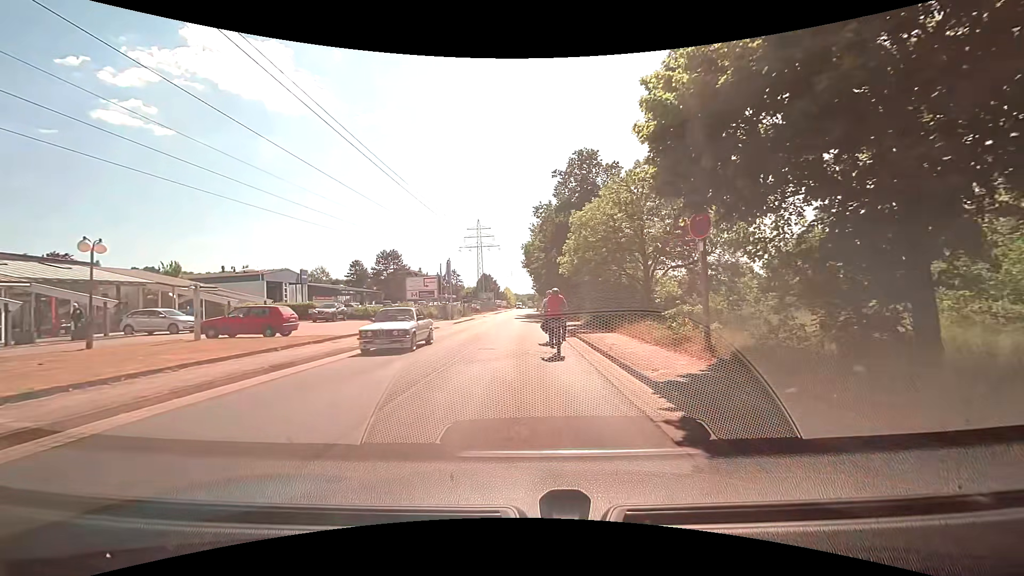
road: residential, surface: asphalt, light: Day
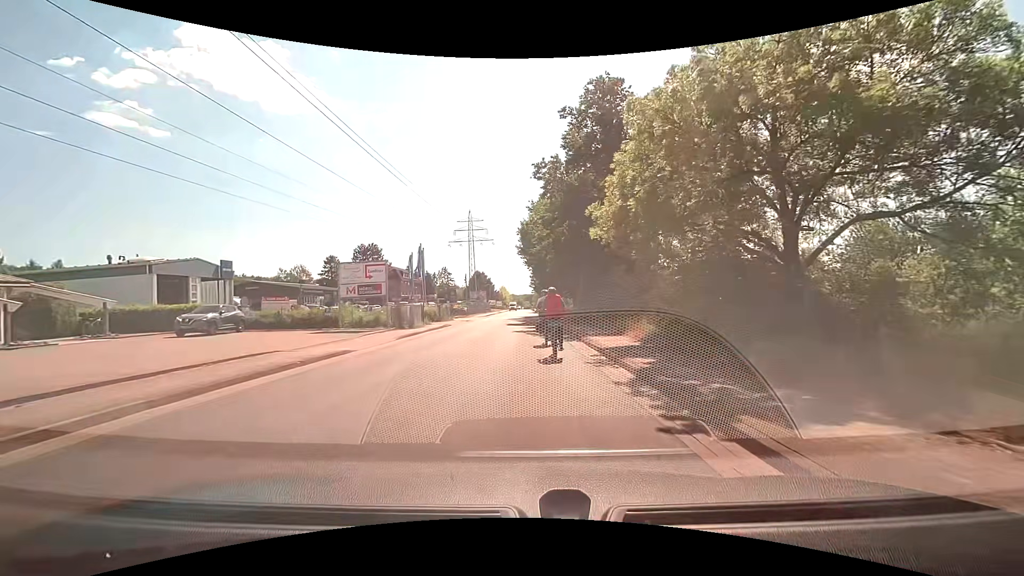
(+0.2, +15.8) m; +2°
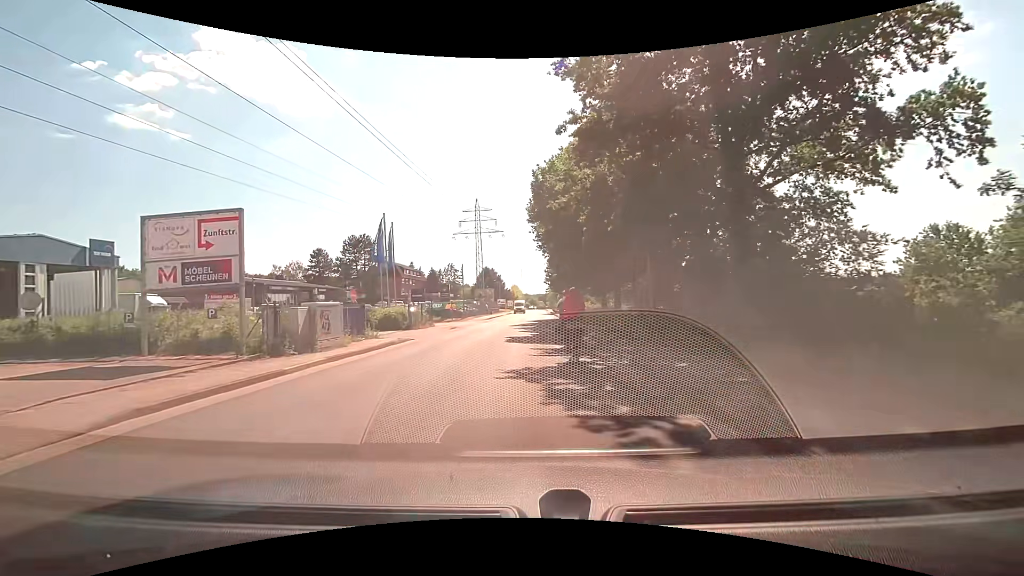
(-0.2, +15.8) m; -2°
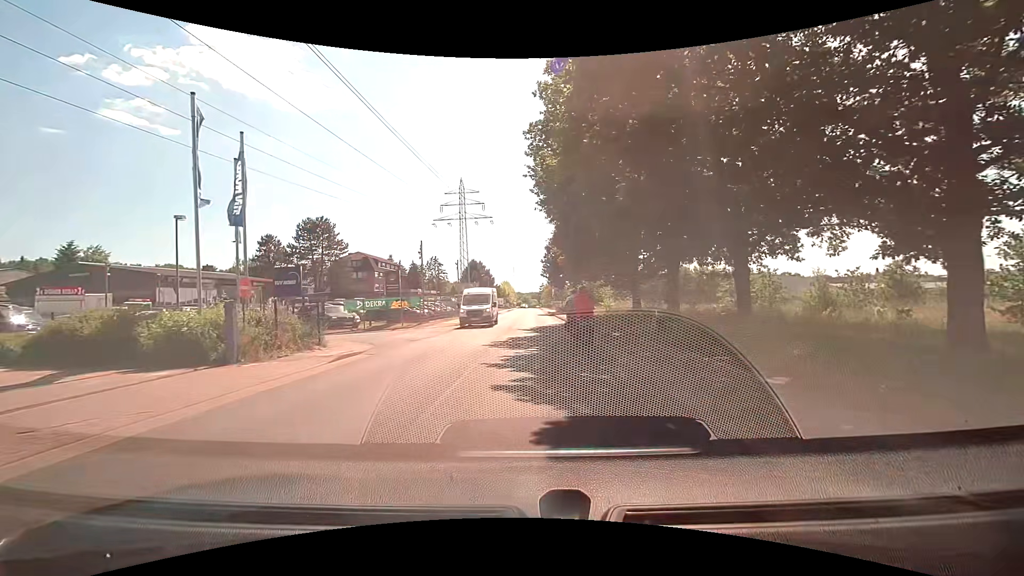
(0.0, +17.9) m; +1°
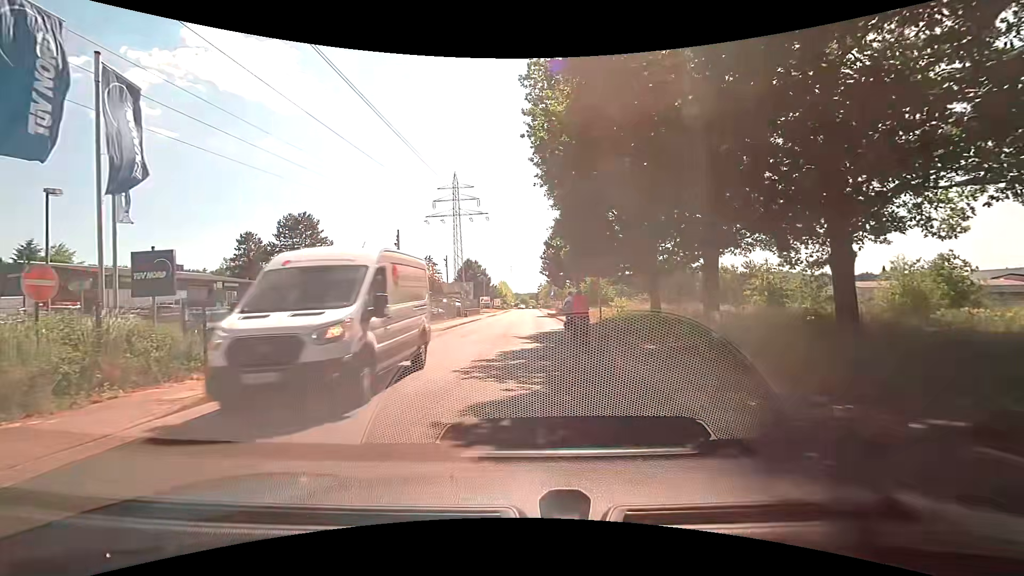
(0.0, +5.6) m; 0°
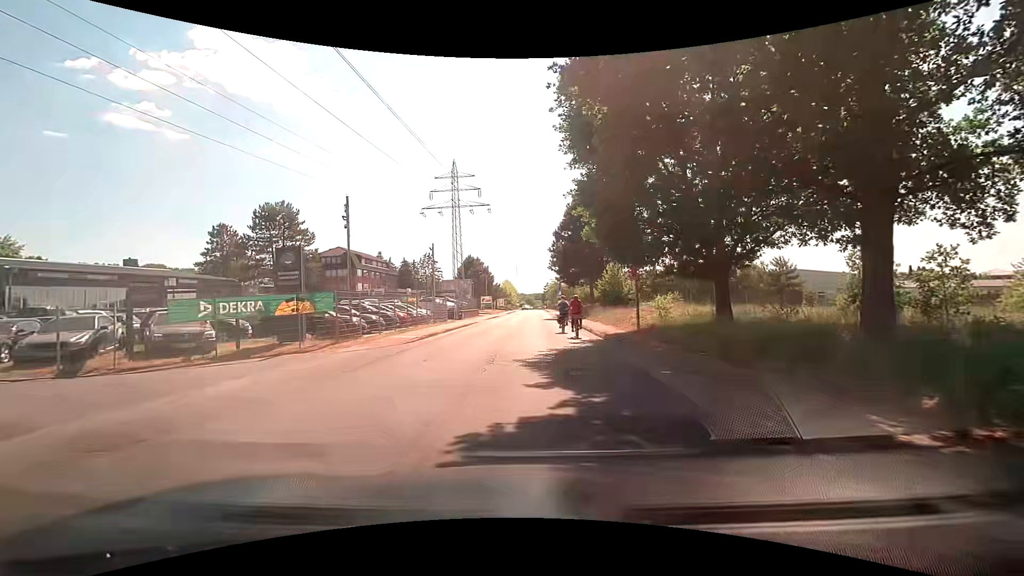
(-0.1, +9.2) m; -1°
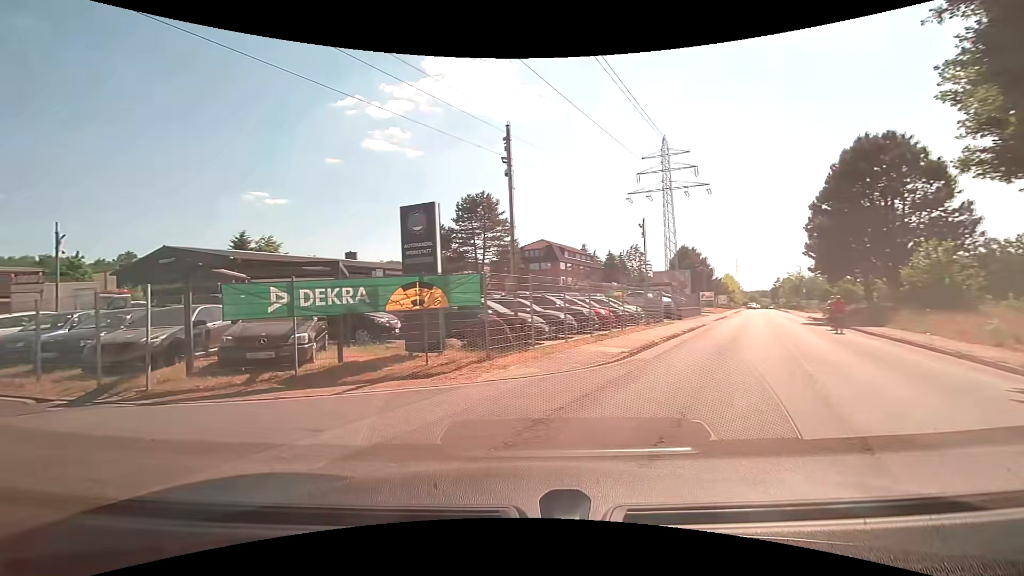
(-1.0, +8.6) m; -23°
